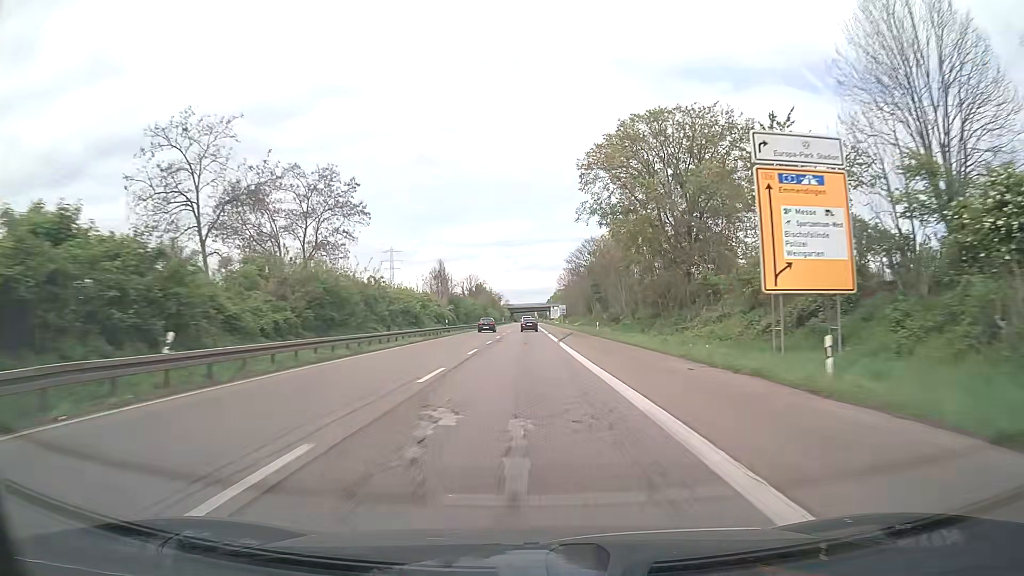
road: trunk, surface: asphalt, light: Day
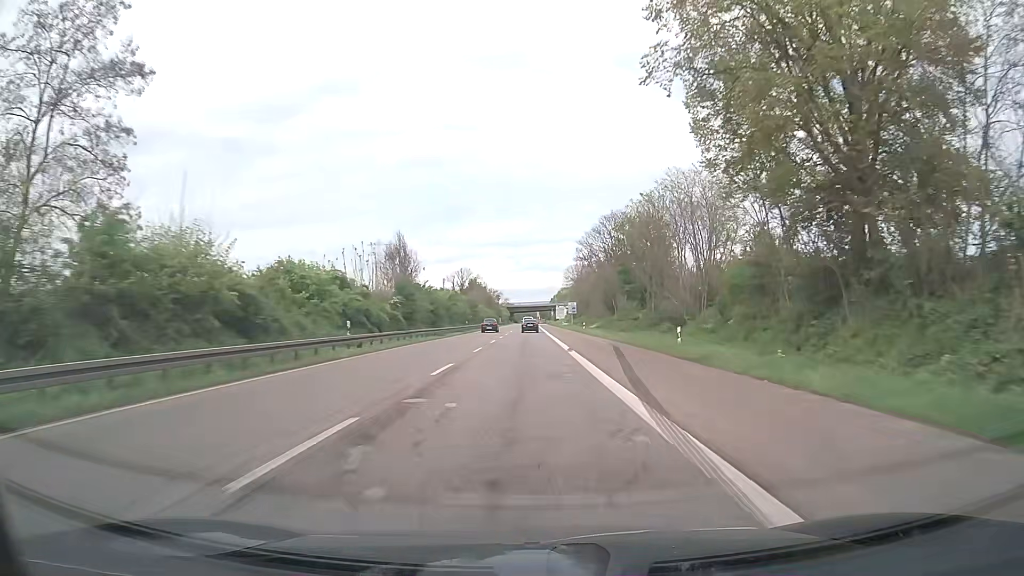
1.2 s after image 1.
(-0.1, +32.3) m; 0°
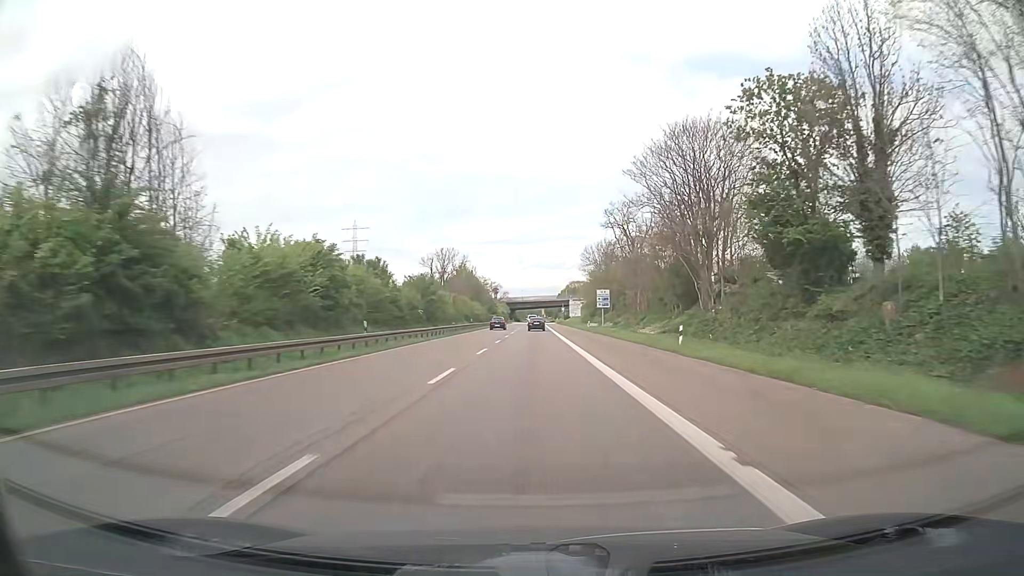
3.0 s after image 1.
(-0.1, +48.5) m; 0°
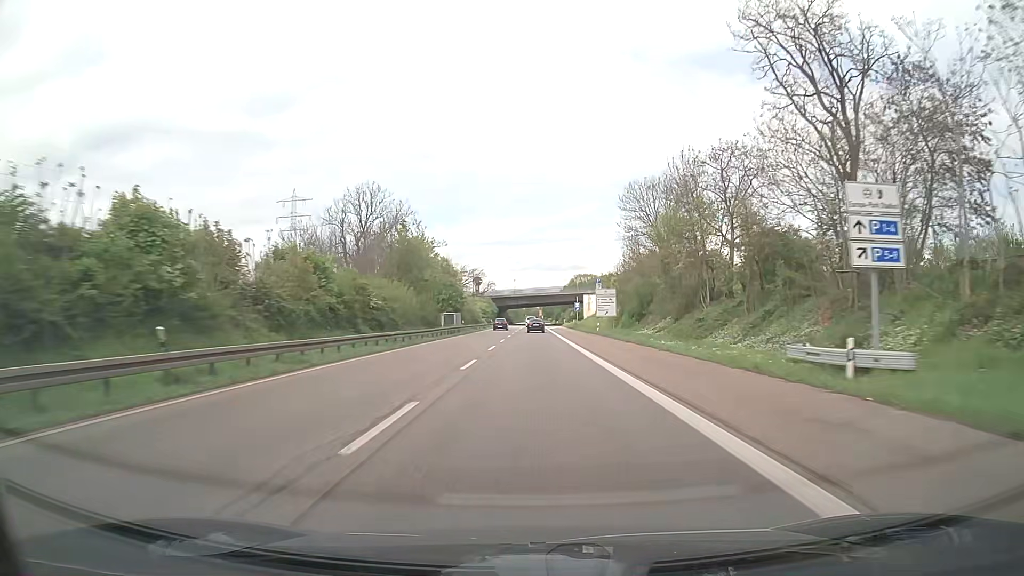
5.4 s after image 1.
(+0.2, +64.6) m; 0°
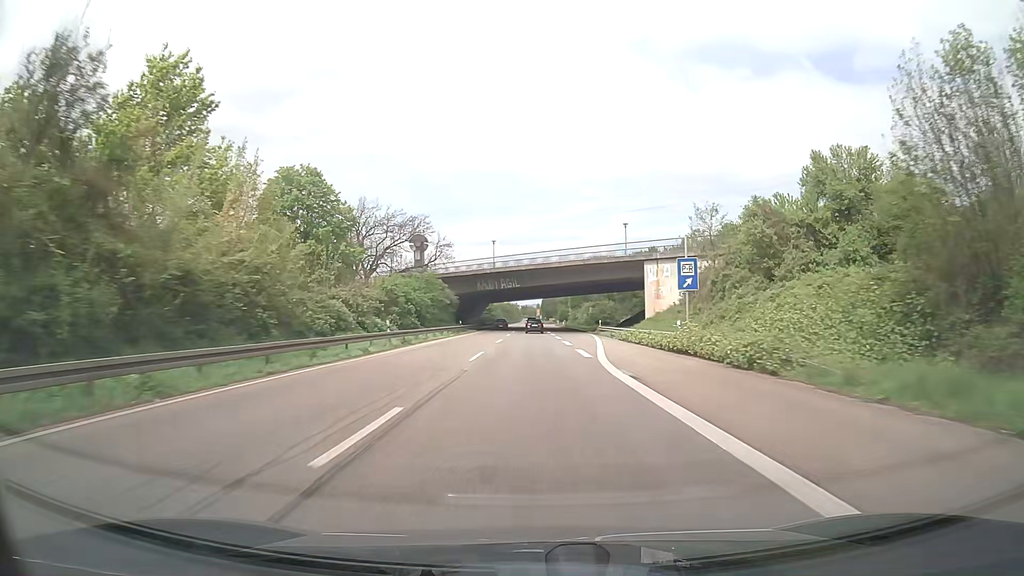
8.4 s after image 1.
(+0.2, +80.8) m; 0°
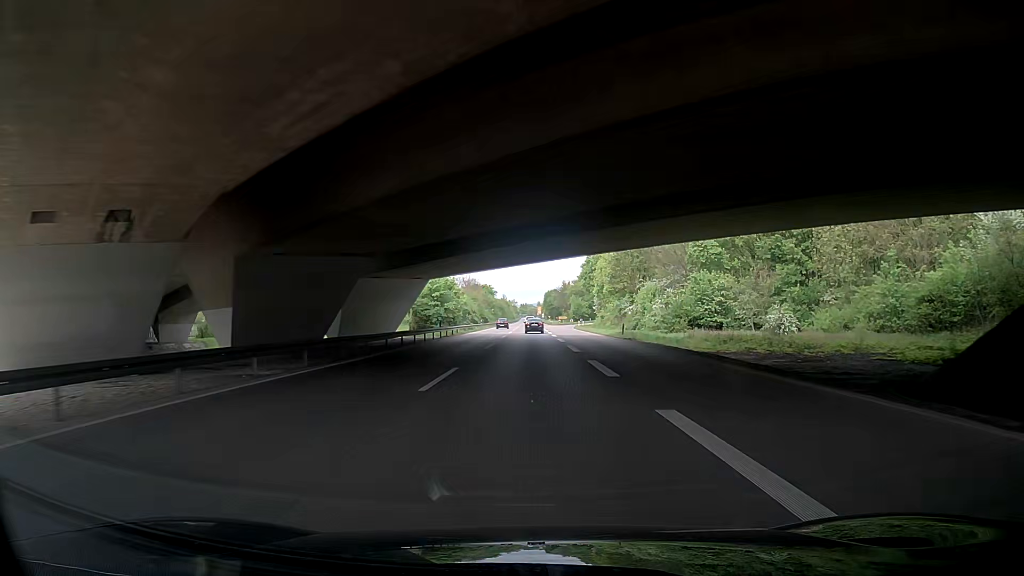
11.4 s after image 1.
(0.0, +80.9) m; -1°
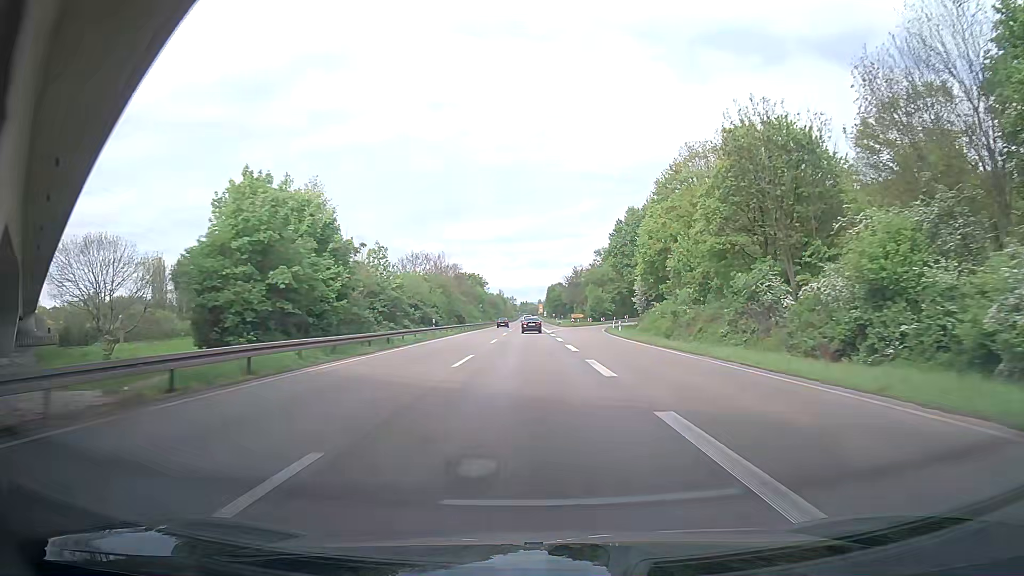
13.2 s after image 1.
(+1.0, +48.2) m; +1°
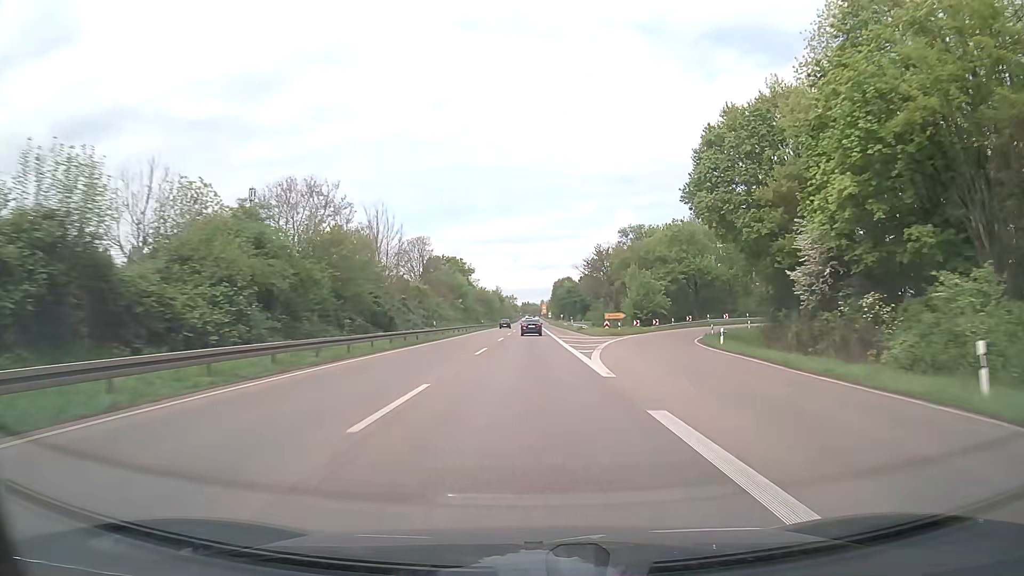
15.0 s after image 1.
(-0.4, +47.6) m; -1°
(0, +10) (0, +20) (0, +30) (0, +40) (0, +50) (0, +60) (0, +70) (0, +80) (0, +90) (0, +100) m
